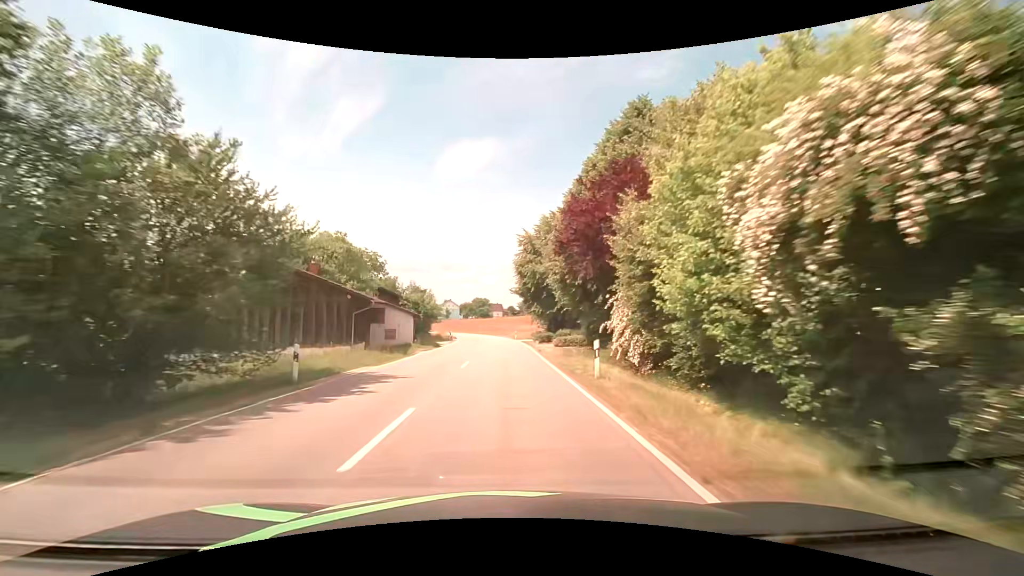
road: tertiary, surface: asphalt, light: Day
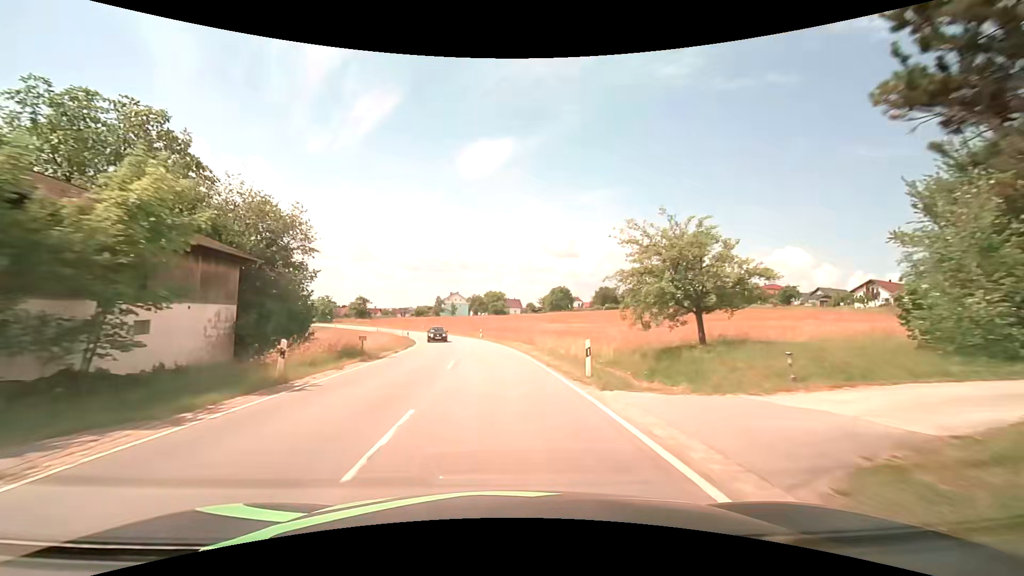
(-0.5, +48.5) m; -2°
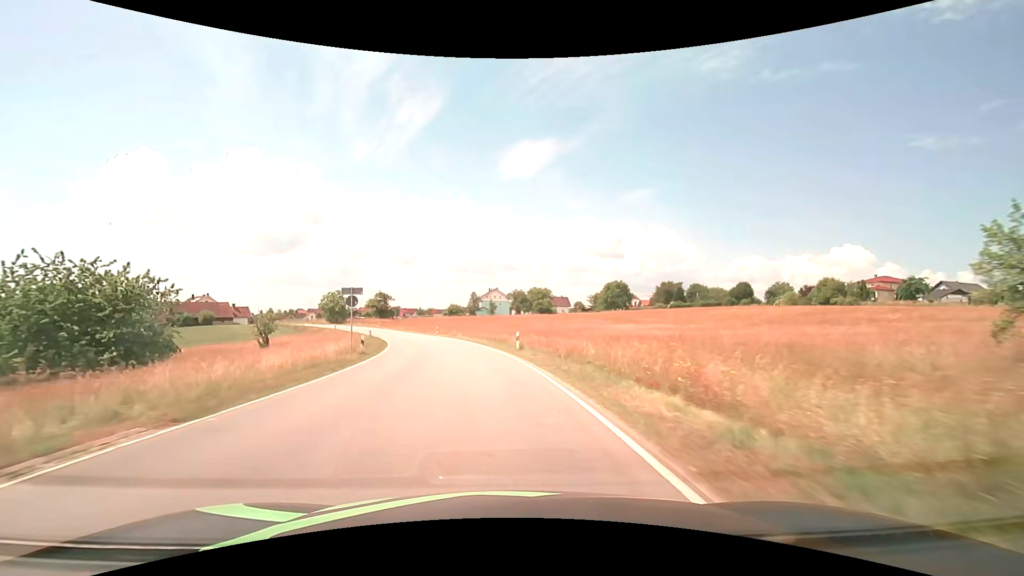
(-1.0, +29.0) m; -5°
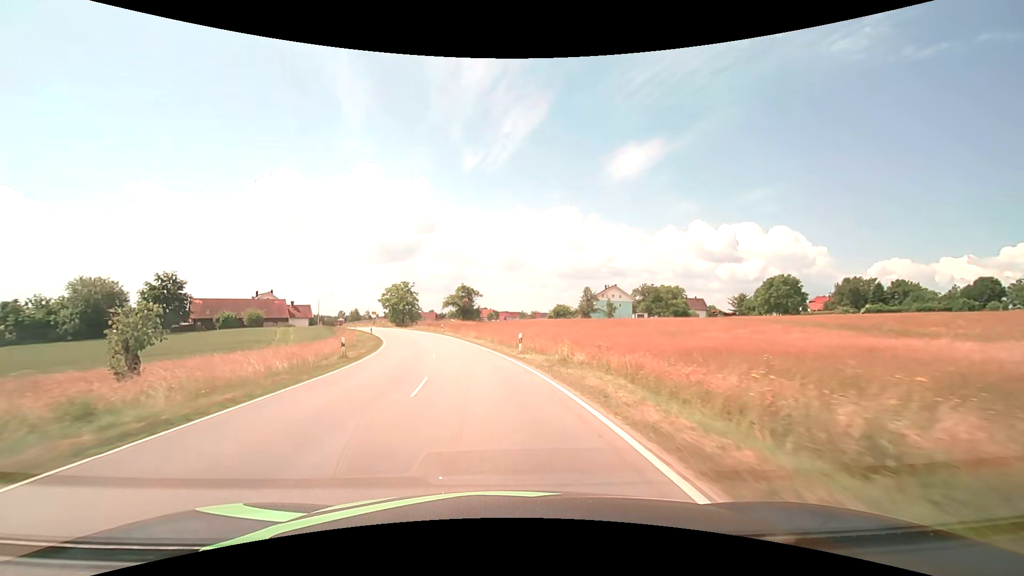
(-3.8, +38.1) m; -12°
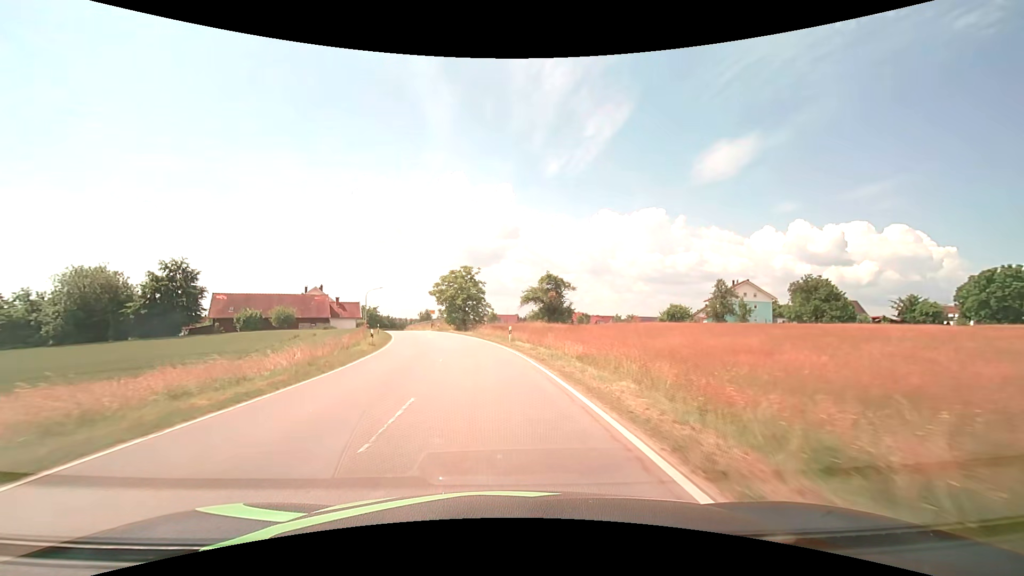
(-2.4, +28.5) m; -10°
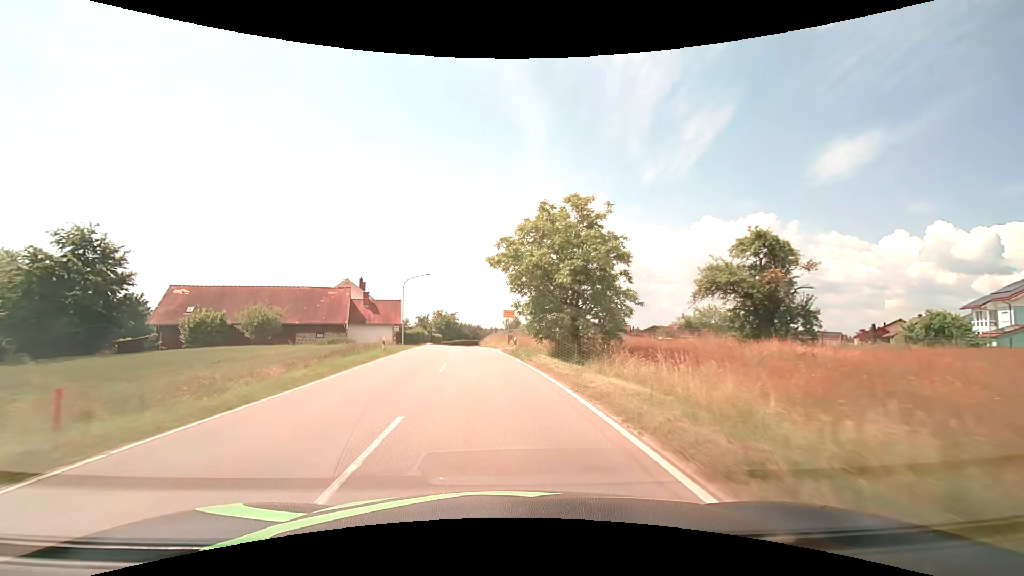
(-3.7, +37.8) m; -11°
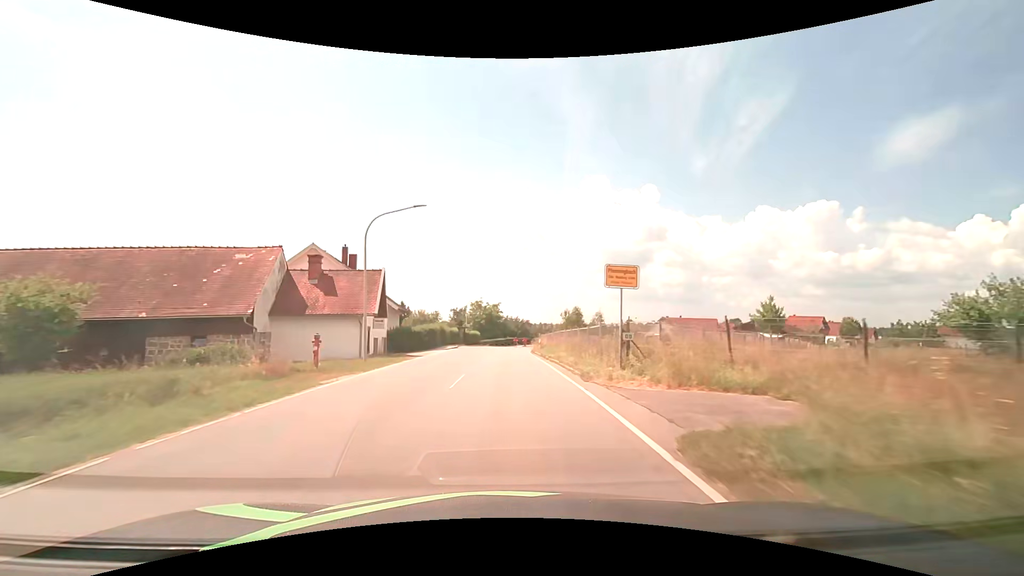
(-1.6, +28.5) m; -6°
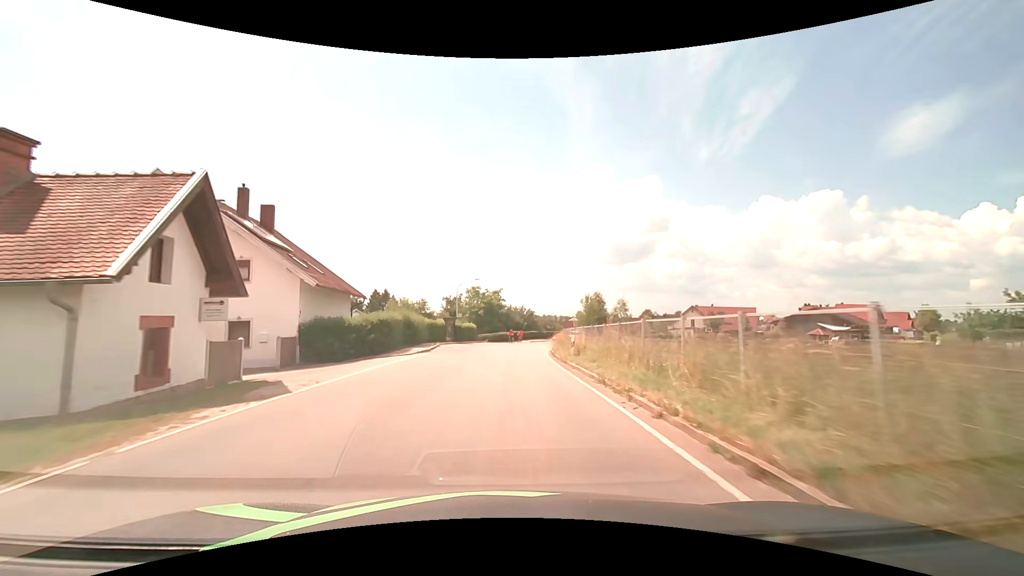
(-0.1, +19.0) m; -1°
(0, +10) (0, +20) (+1, +30) (+2, +40) (+3, +50) (+4, +60) (+6, +70) (+9, +79) (+12, +89) (+16, +98) m
